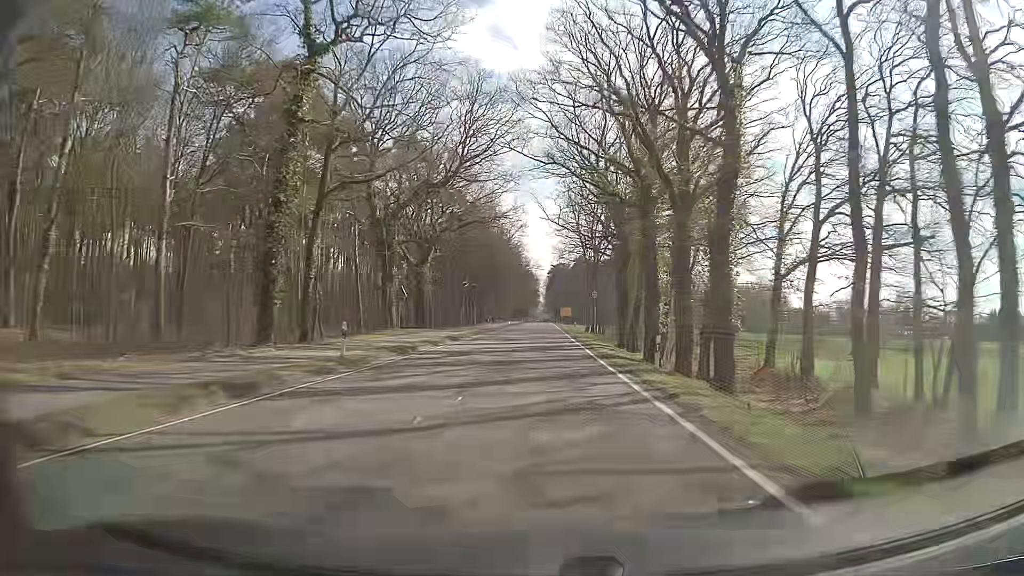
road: secondary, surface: asphalt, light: Day
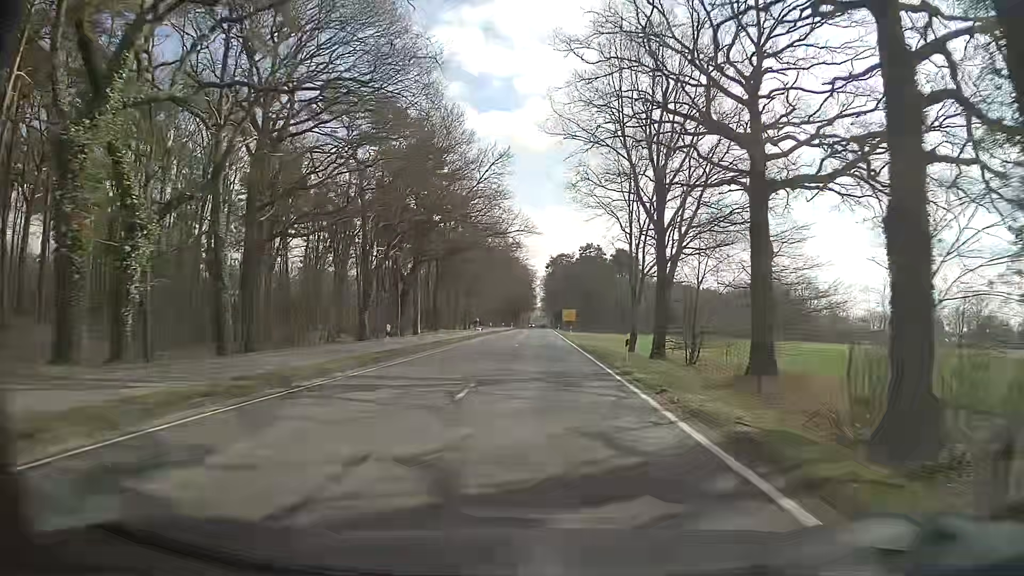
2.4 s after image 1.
(0.0, +43.5) m; 0°
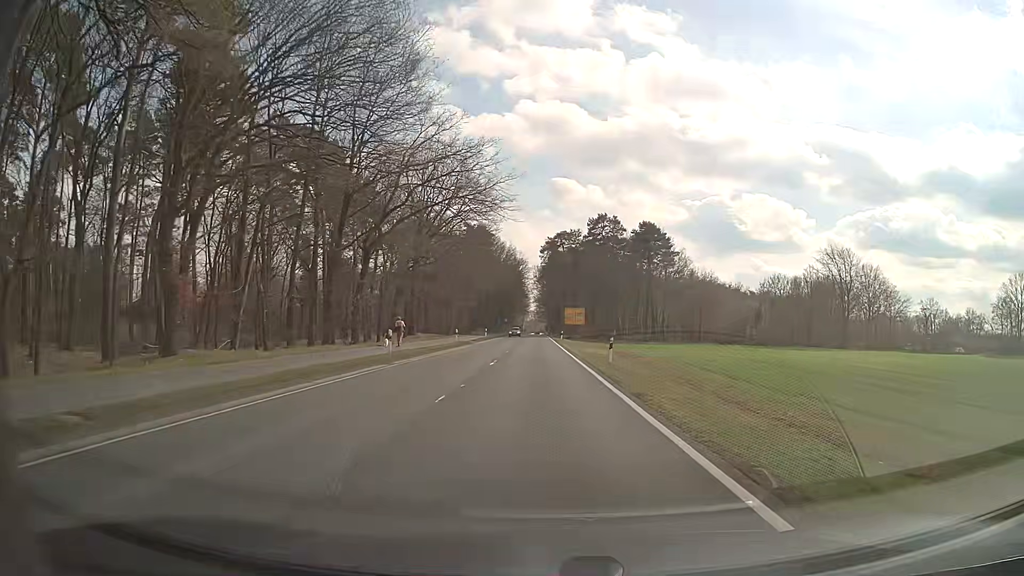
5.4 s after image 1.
(+0.5, +48.2) m; +1°
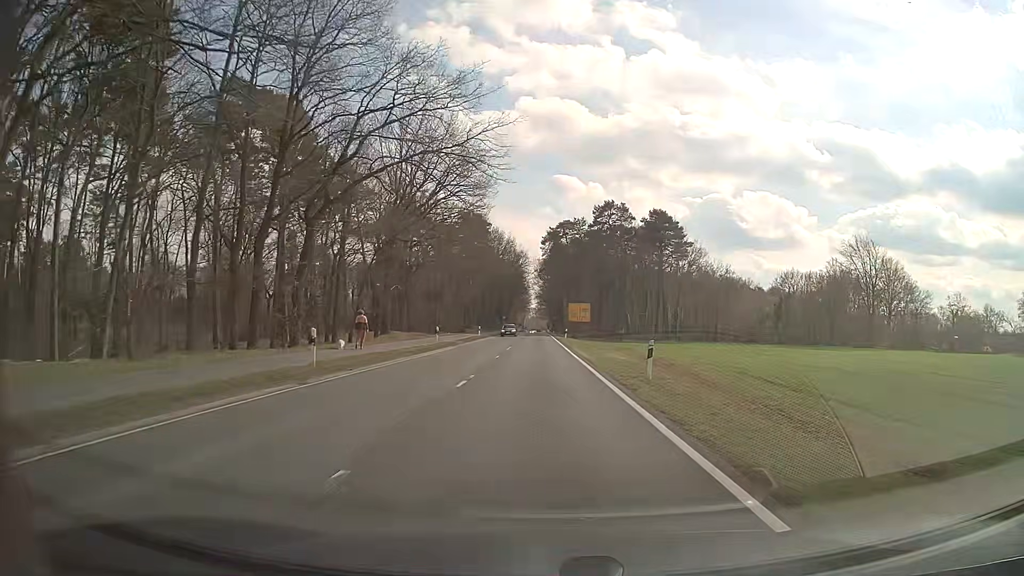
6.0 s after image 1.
(0.0, +9.6) m; 0°
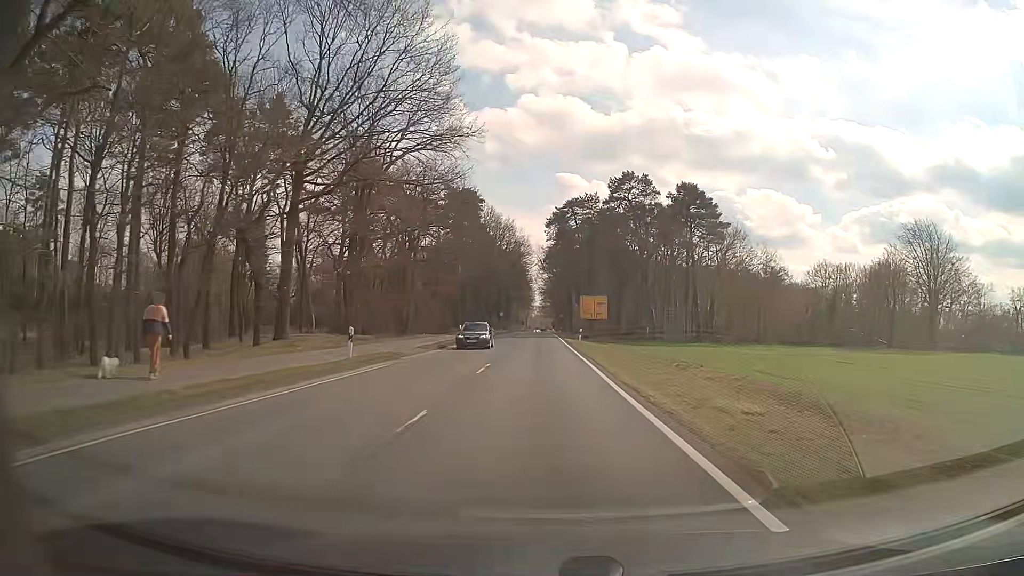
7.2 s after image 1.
(-0.2, +19.0) m; -1°
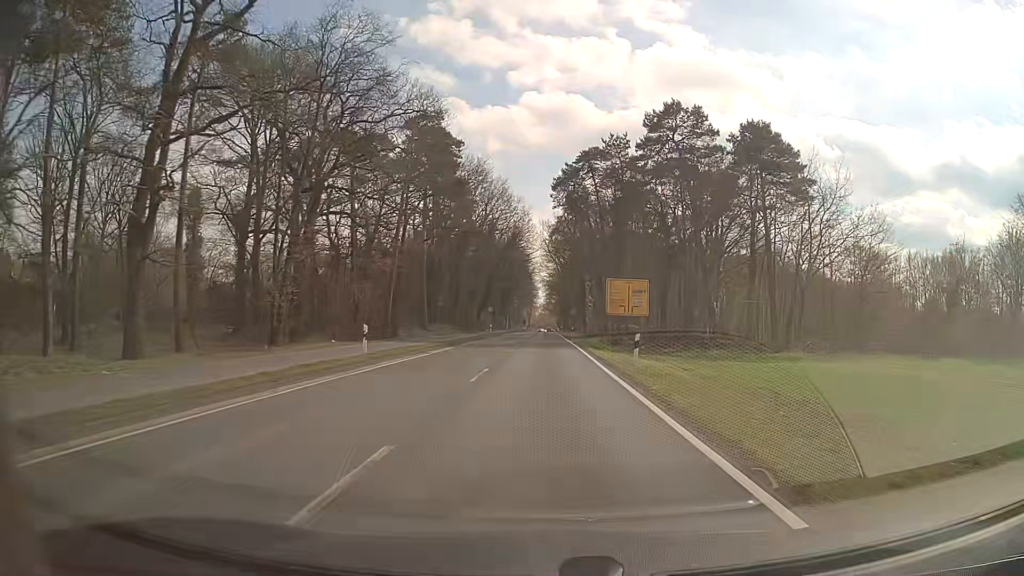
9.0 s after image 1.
(-0.1, +27.3) m; 0°
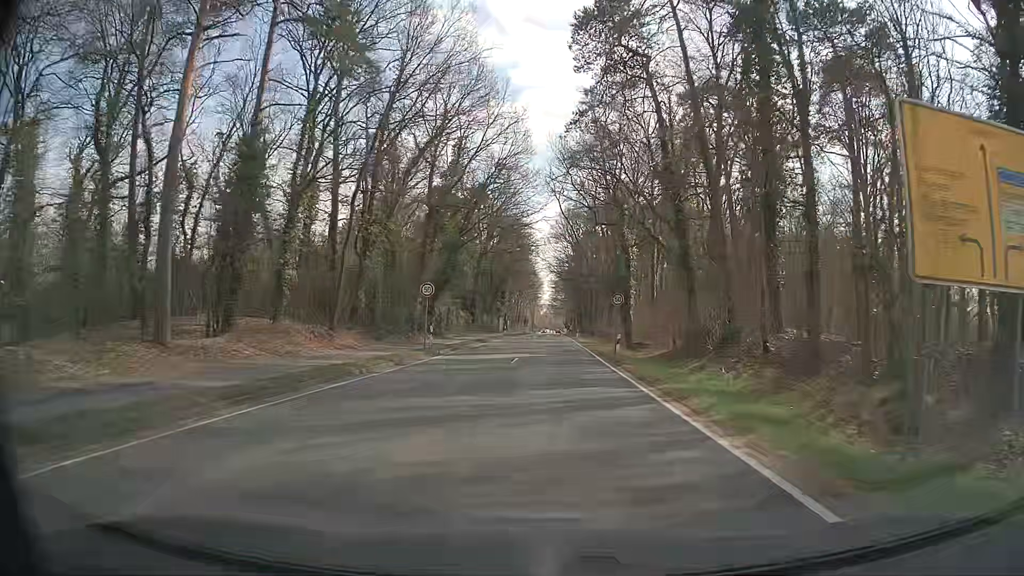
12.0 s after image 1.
(-0.2, +40.1) m; 0°
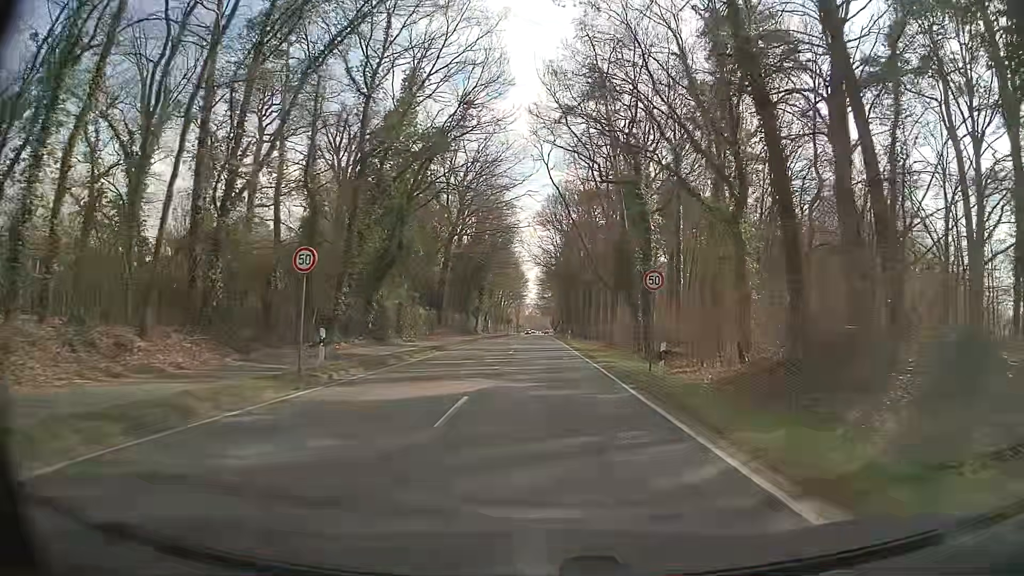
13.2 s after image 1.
(0.0, +14.2) m; 0°
(0, +10) (0, +20) (0, +30) (0, +40) (0, +50) (0, +60) (0, +70) (0, +80) (0, +90) (0, +100) m
